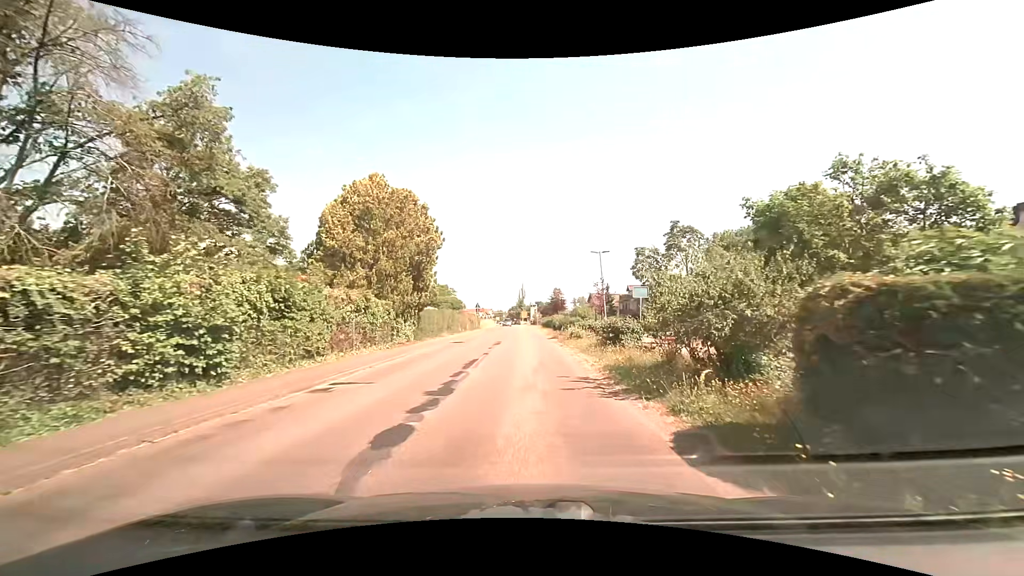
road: secondary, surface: asphalt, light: Day
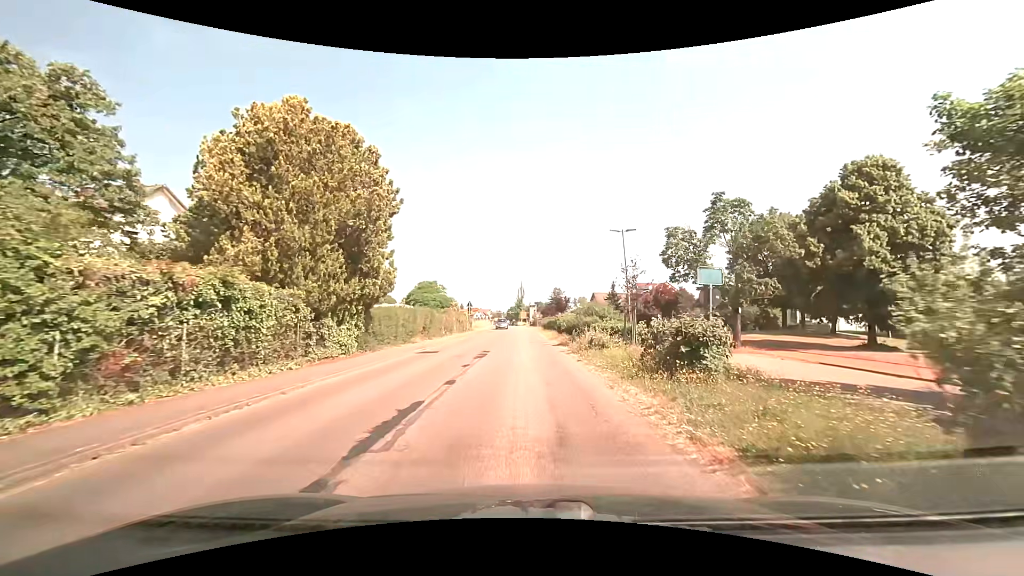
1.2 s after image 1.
(0.0, +8.9) m; 0°
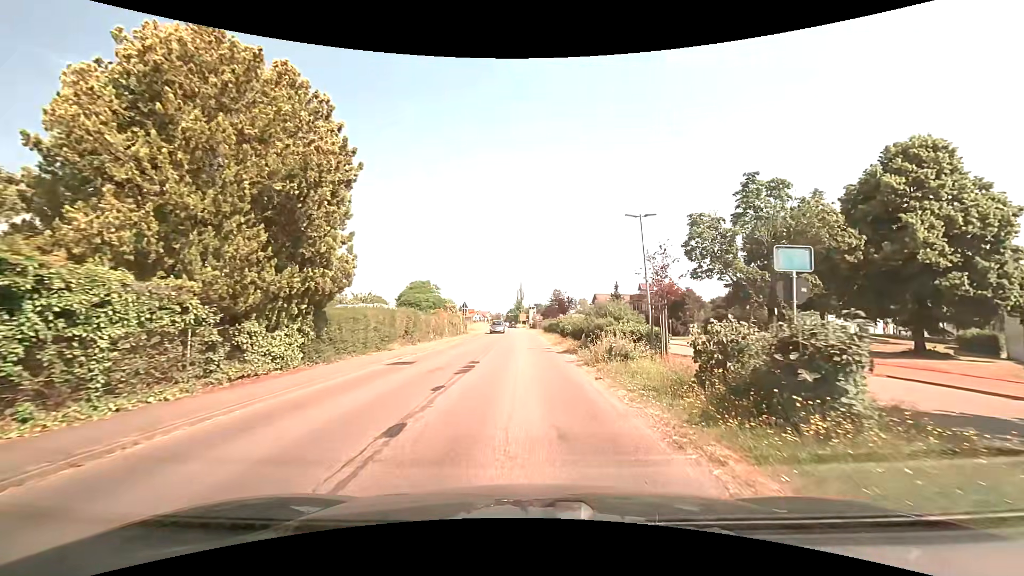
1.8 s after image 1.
(0.0, +4.4) m; 0°
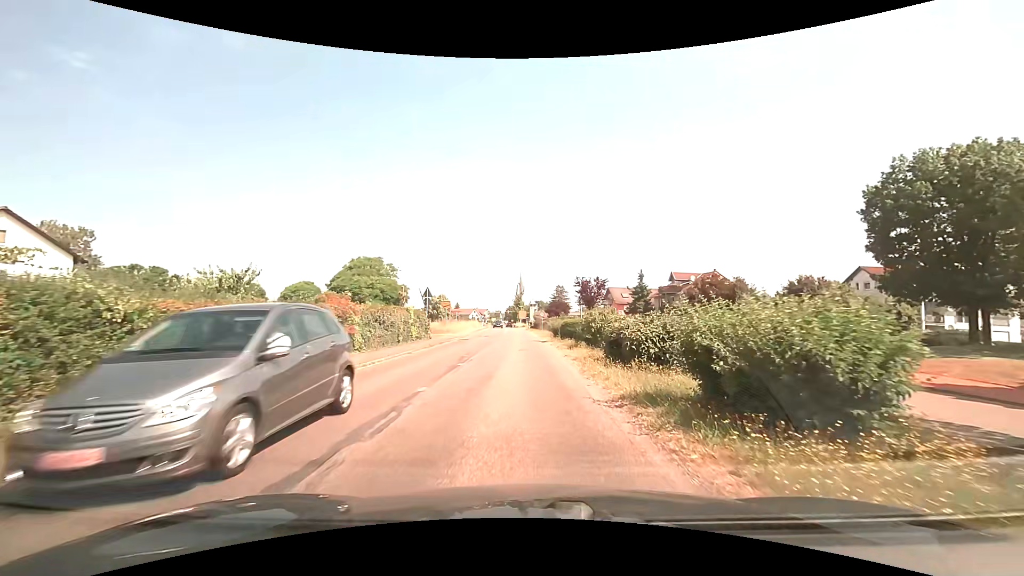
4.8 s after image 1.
(0.0, +21.6) m; 0°
(0, +10) (0, +20) (0, +30) (0, +40) (-1, +50) (-1, +60) (-1, +70) (-1, +80) (-2, +90) (-2, +100) m
